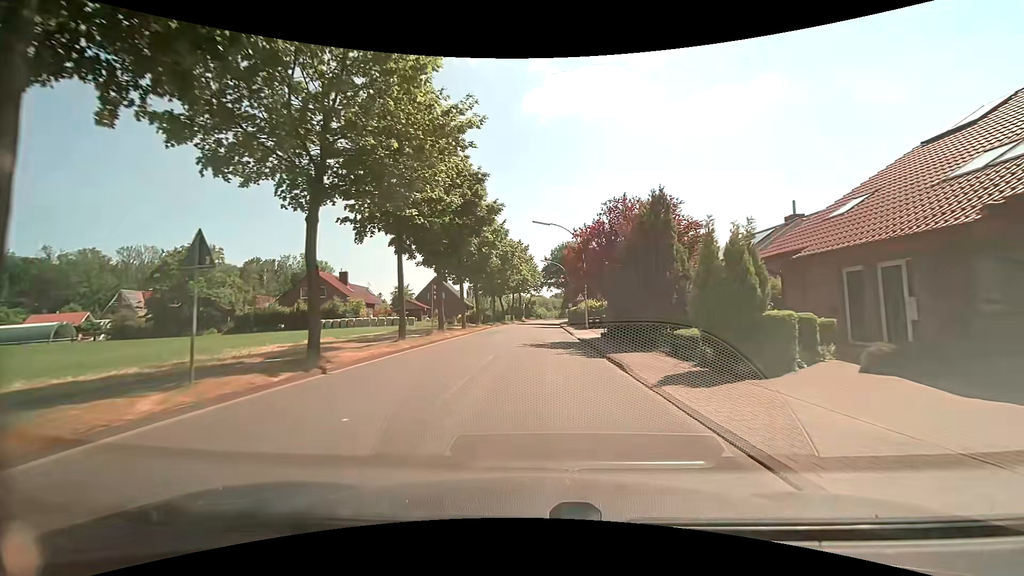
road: secondary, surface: asphalt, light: Day
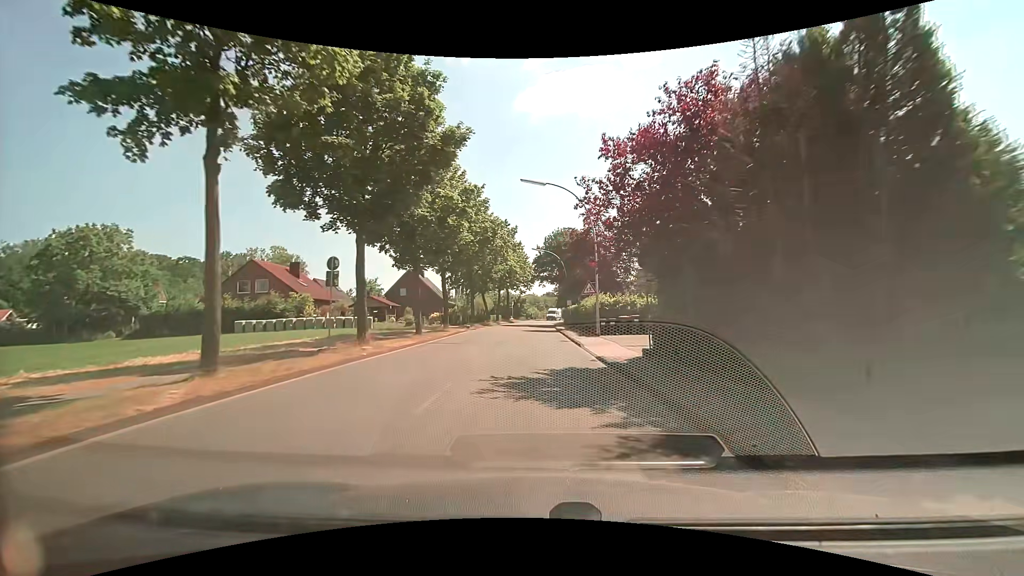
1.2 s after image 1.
(0.0, +12.4) m; 0°
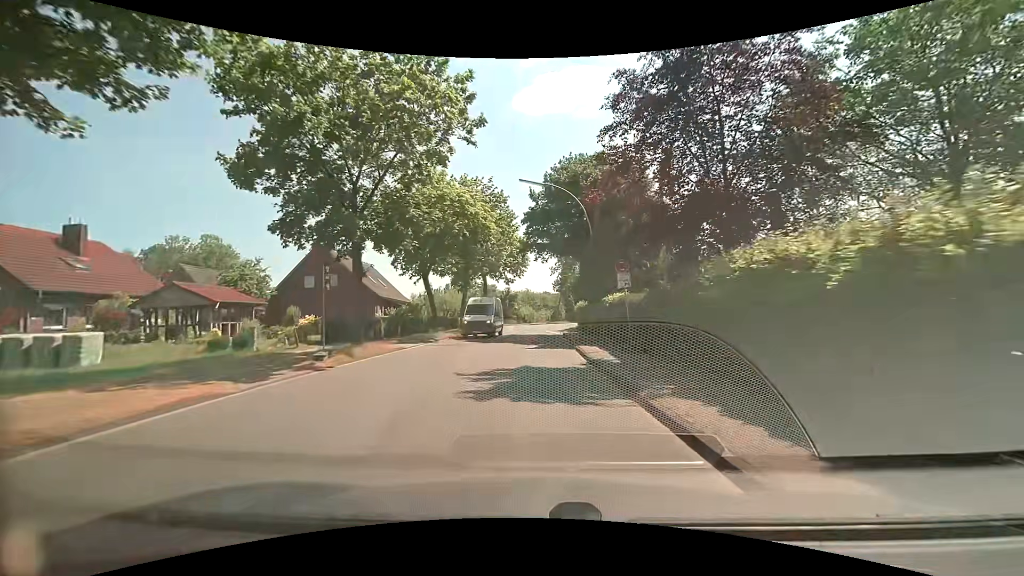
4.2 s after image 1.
(+0.4, +30.0) m; 0°
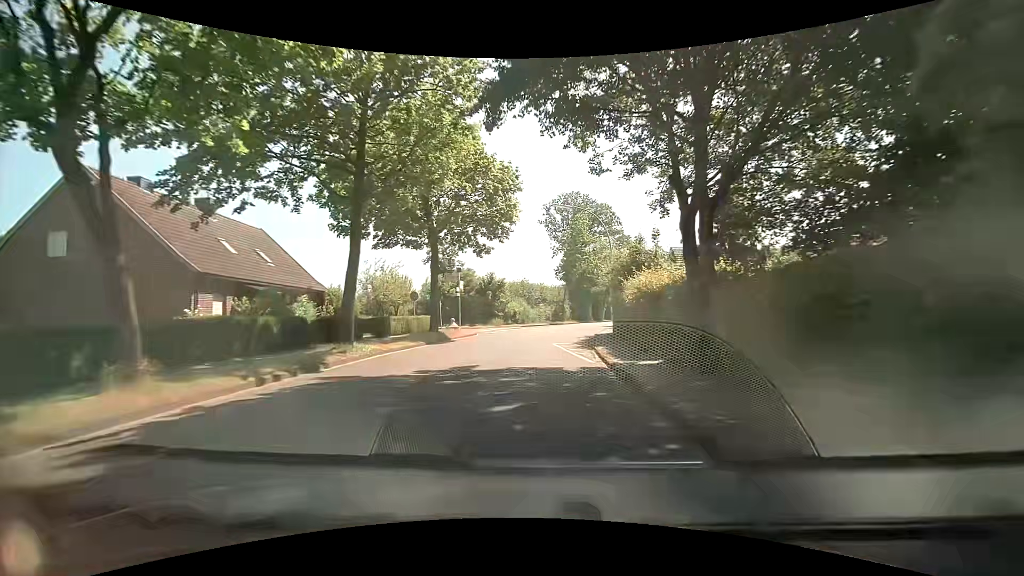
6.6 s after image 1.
(+0.2, +24.0) m; +1°
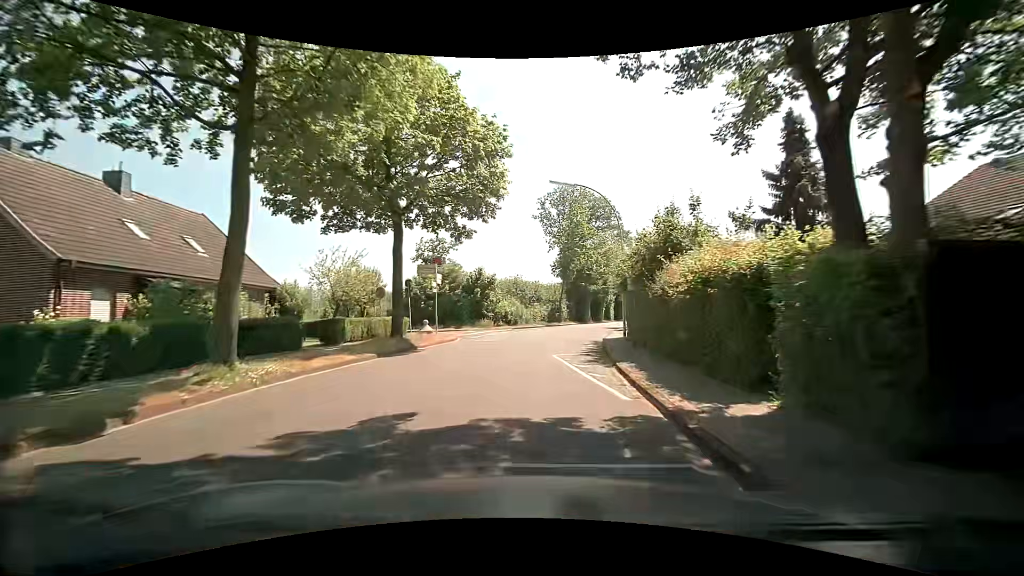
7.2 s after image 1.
(0.0, +6.0) m; +1°
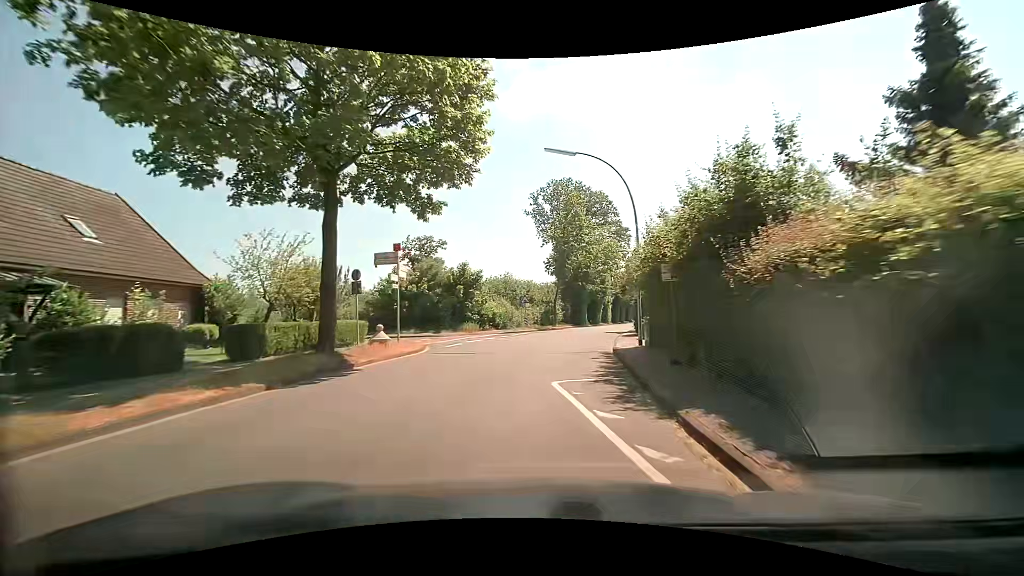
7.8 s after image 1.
(0.0, +6.0) m; 0°
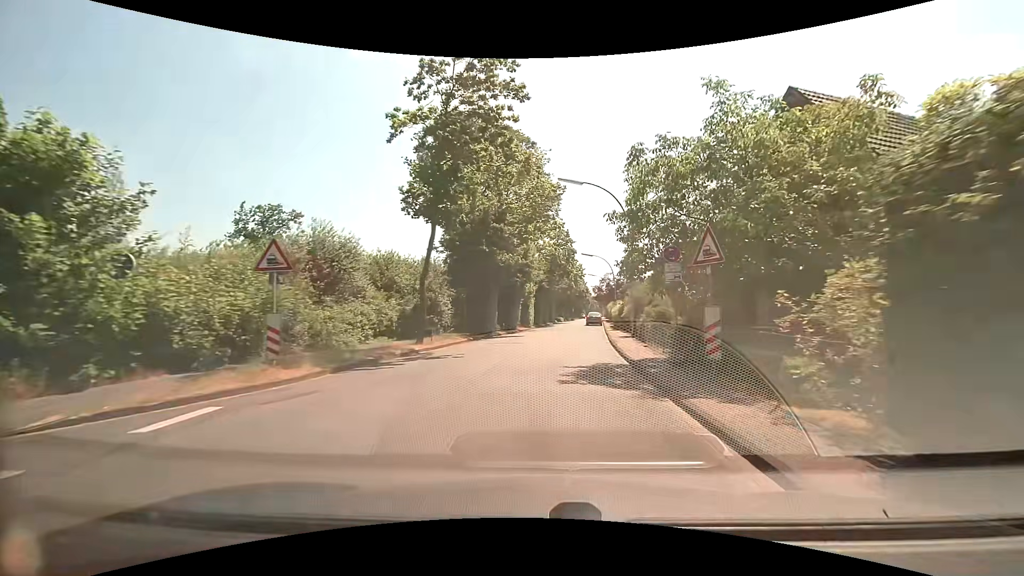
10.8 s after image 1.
(+2.8, +30.1) m; +11°
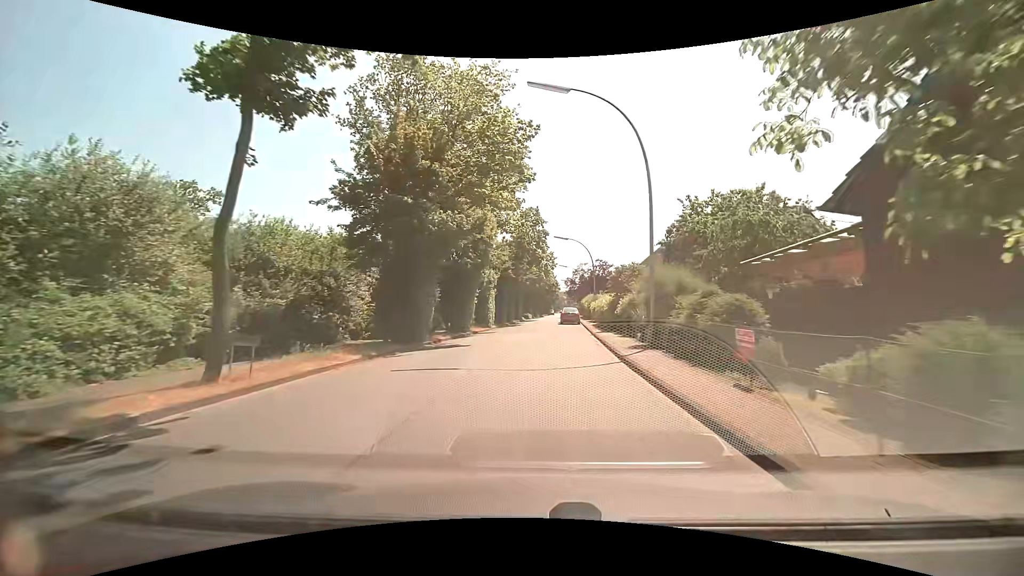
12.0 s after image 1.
(+0.3, +11.3) m; +4°
(0, +10) (+1, +20) (+1, +30) (0, +40) (0, +50) (+1, +60) (+2, +70) (+3, +80) (+3, +90) (+4, +100) m
